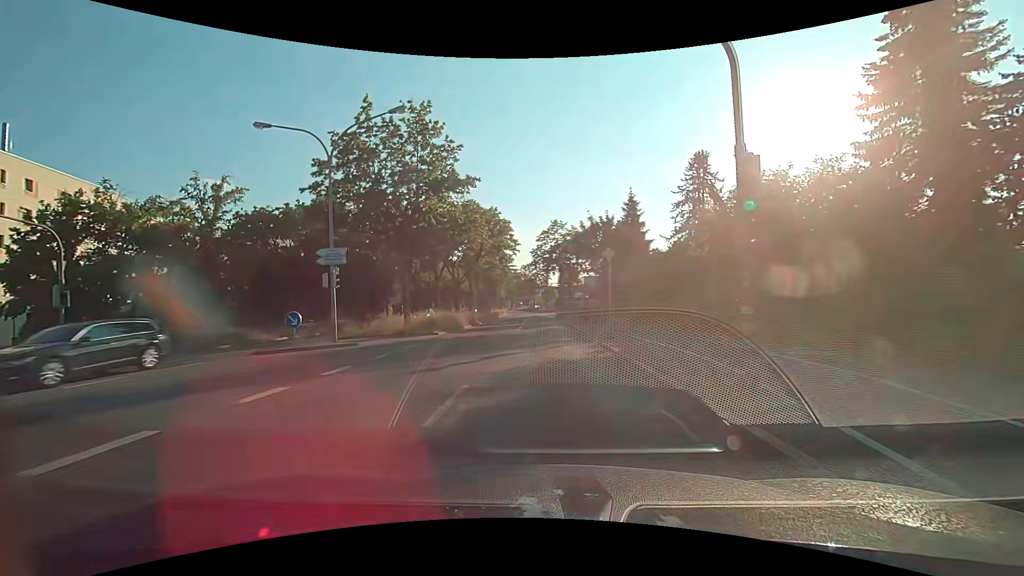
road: primary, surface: asphalt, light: Day
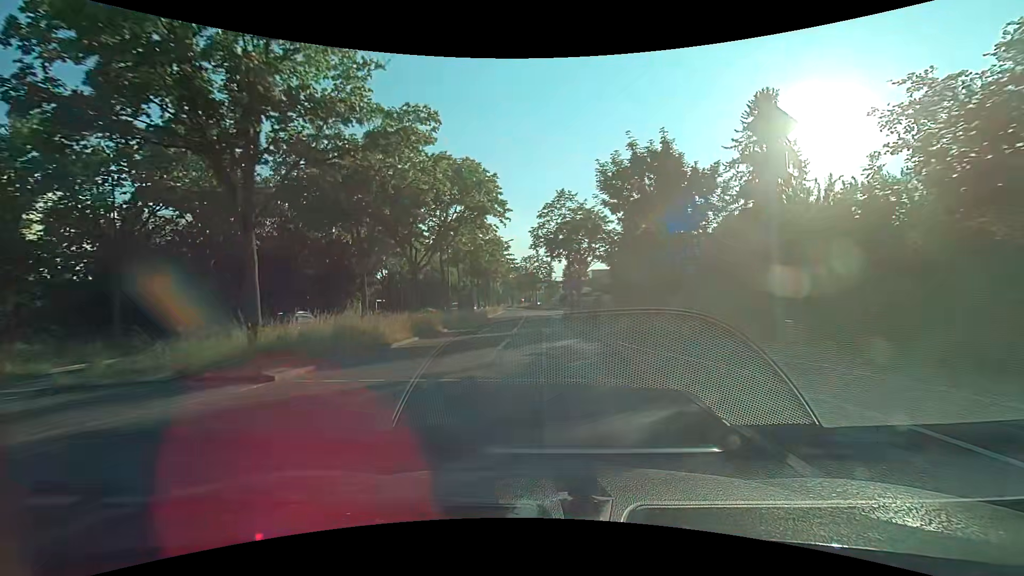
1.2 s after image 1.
(0.0, +14.4) m; 0°
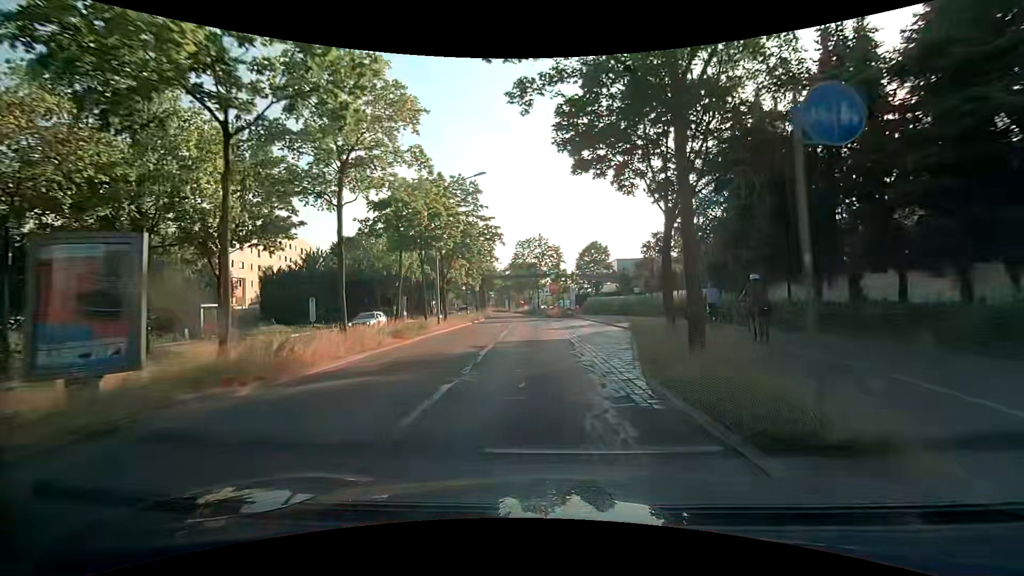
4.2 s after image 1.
(-0.1, +36.2) m; 0°
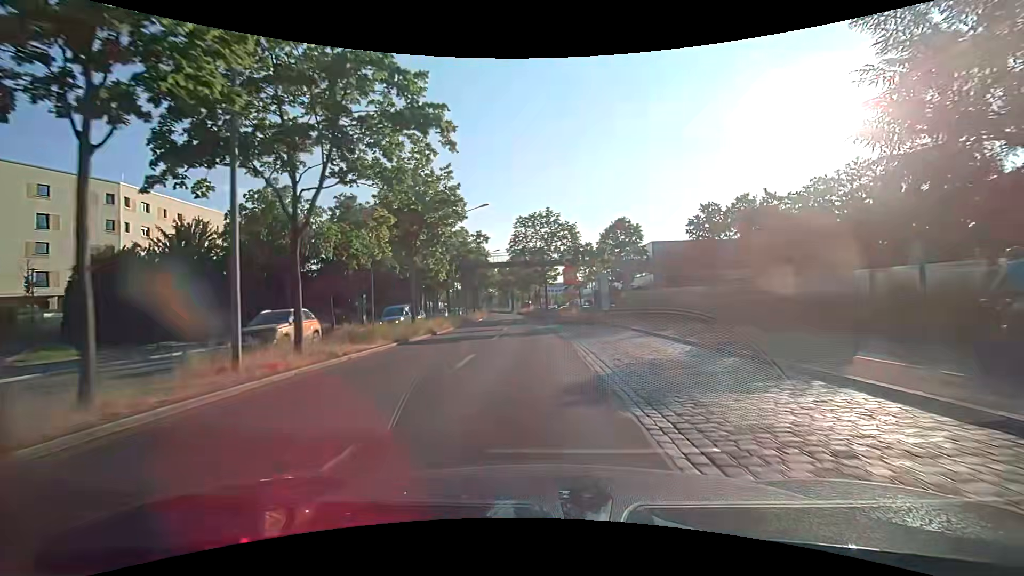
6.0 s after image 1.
(-0.2, +21.9) m; -1°
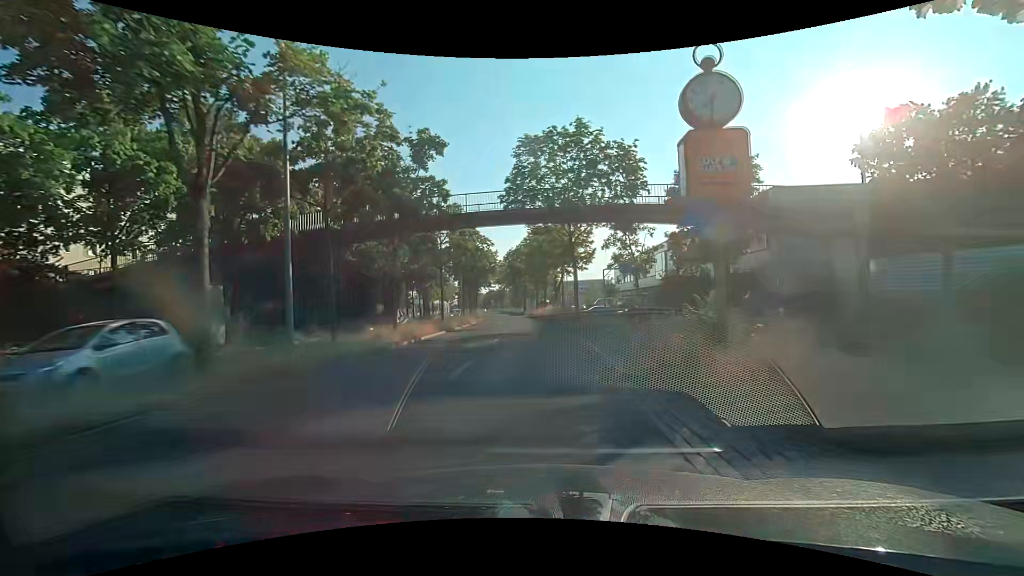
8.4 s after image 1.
(-0.6, +29.2) m; -2°
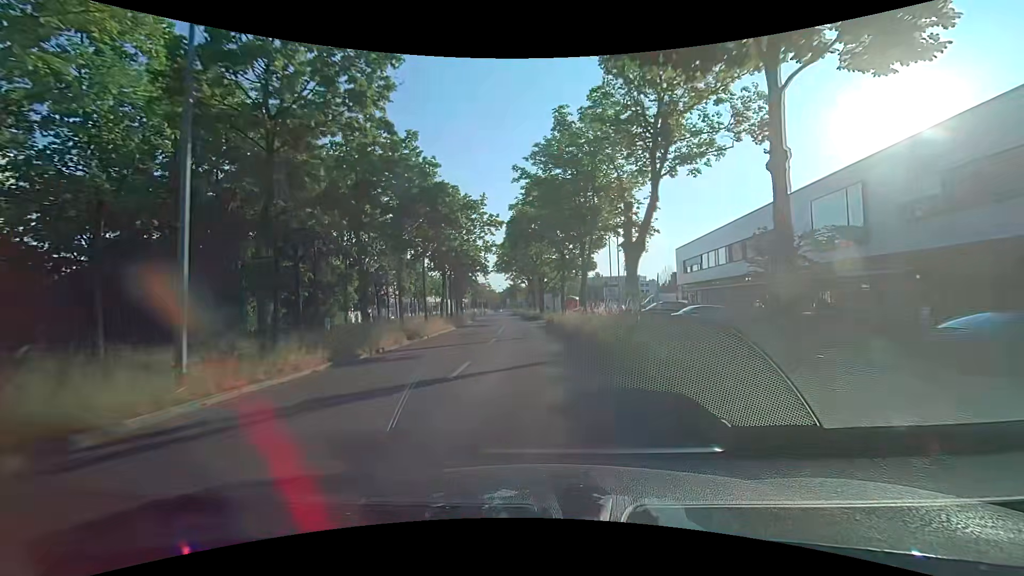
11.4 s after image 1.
(-0.8, +36.5) m; -3°
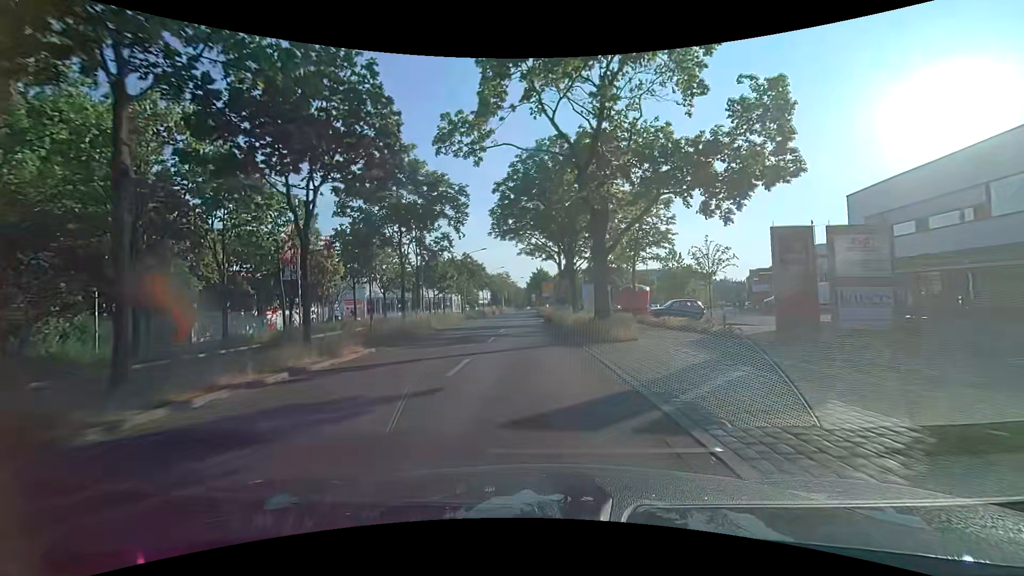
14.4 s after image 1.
(-1.3, +36.5) m; -3°
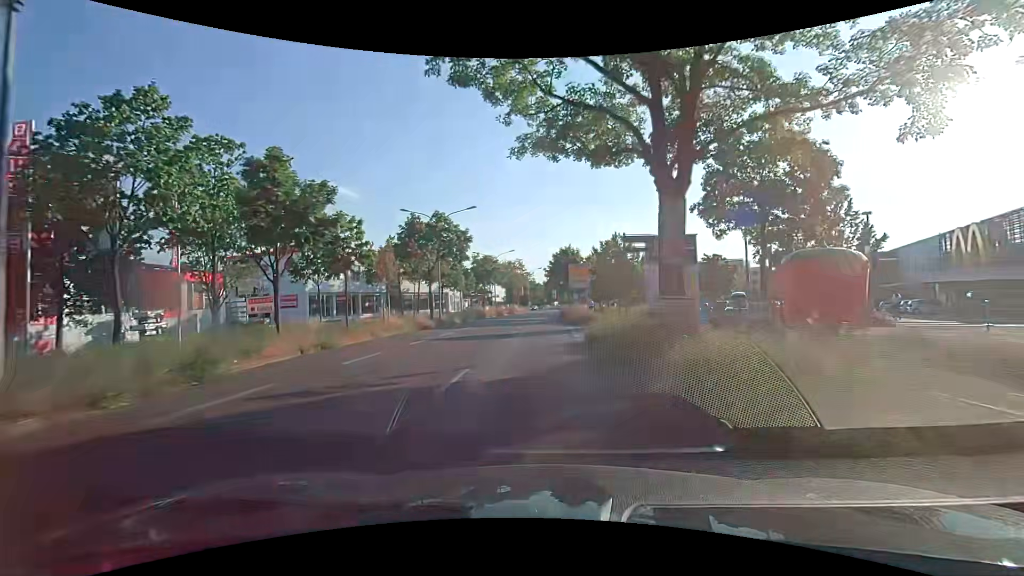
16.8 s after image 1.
(-0.9, +29.2) m; -4°
(0, +10) (0, +20) (0, +30) (+1, +40) (+1, +50) (+1, +60) (+2, +70) (+3, +80) (+4, +90) (+5, +100) m
